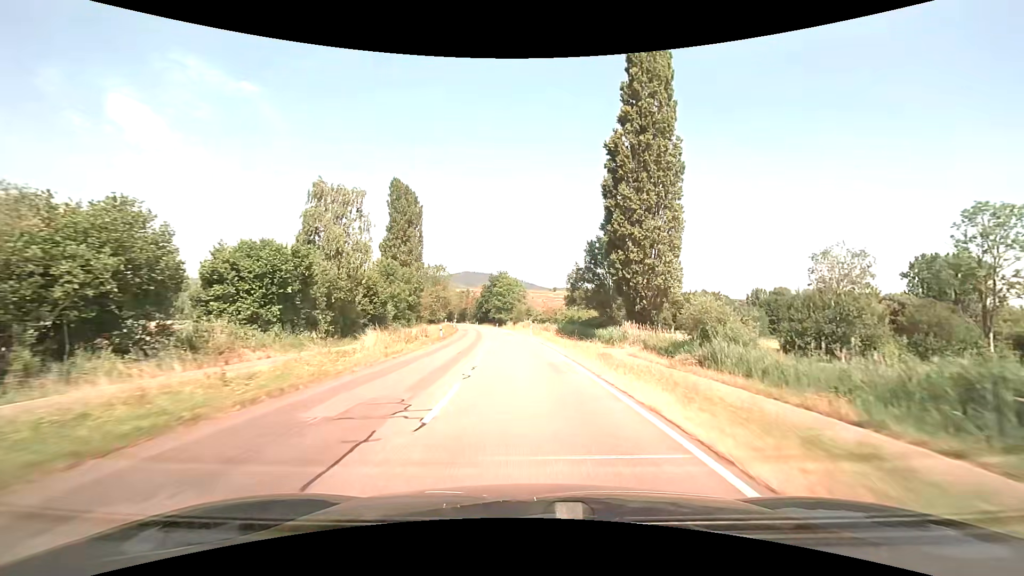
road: tertiary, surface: asphalt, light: Day
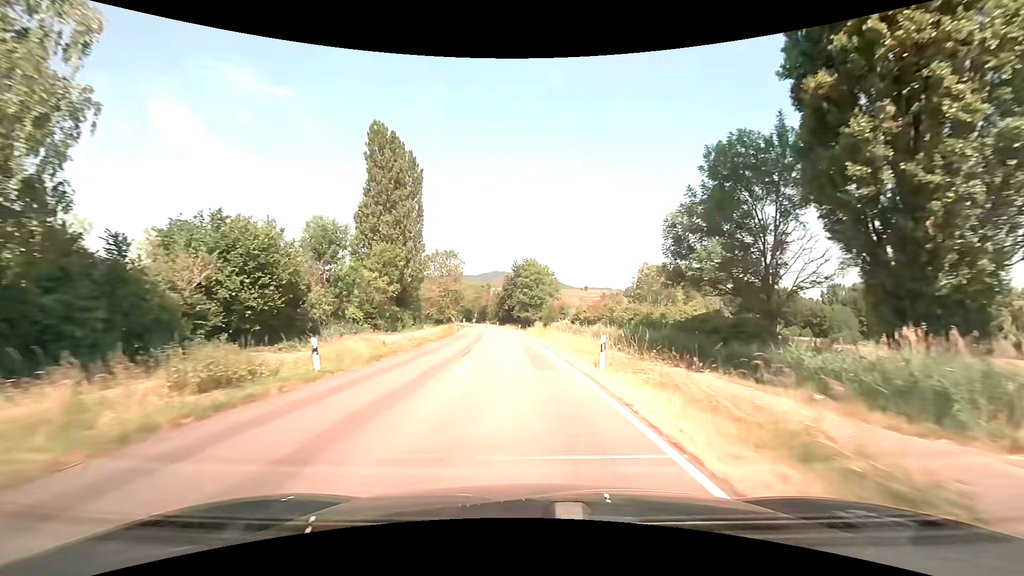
(-0.9, +31.0) m; -3°
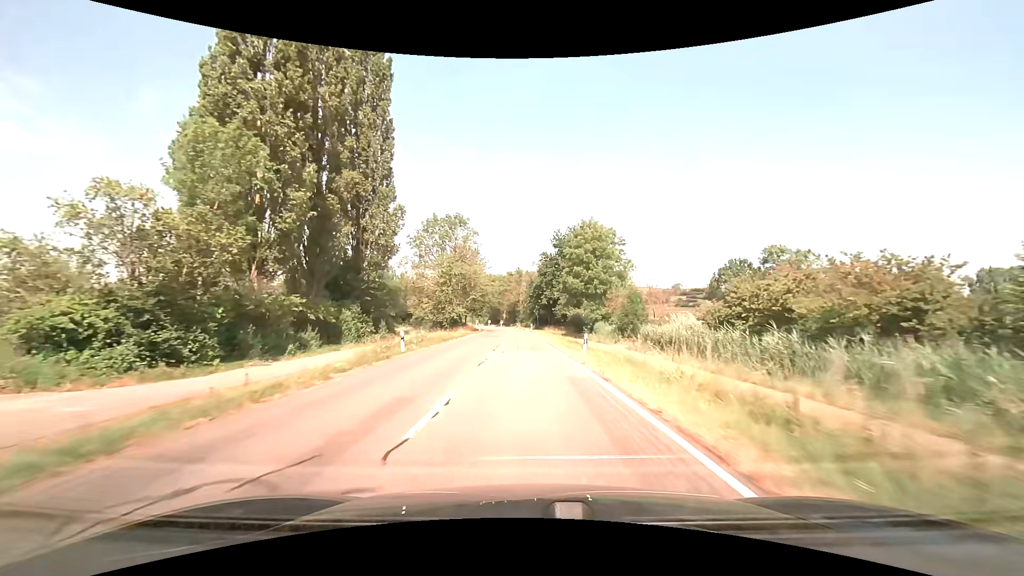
(-1.9, +42.0) m; -4°
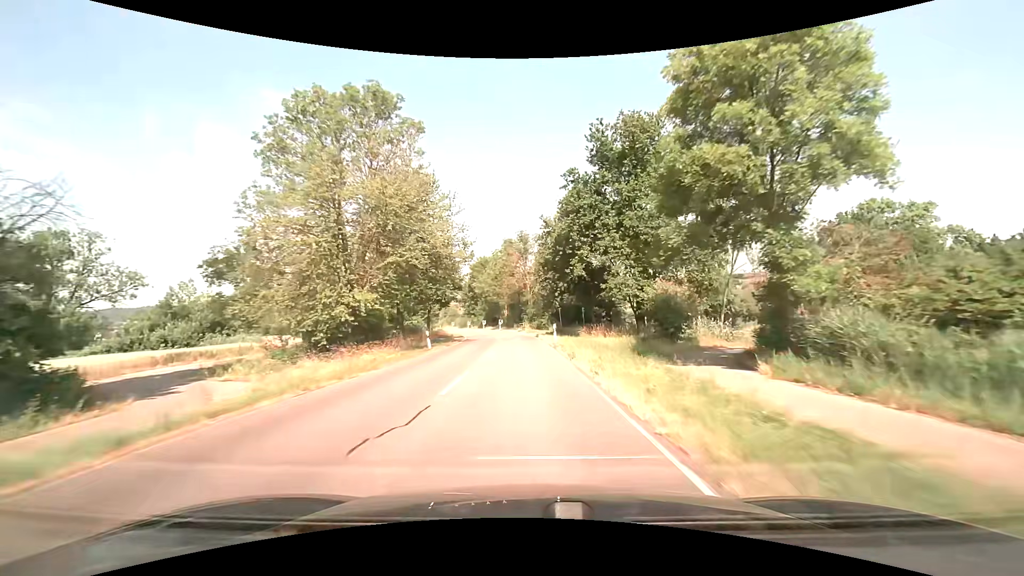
(-0.5, +42.7) m; -1°
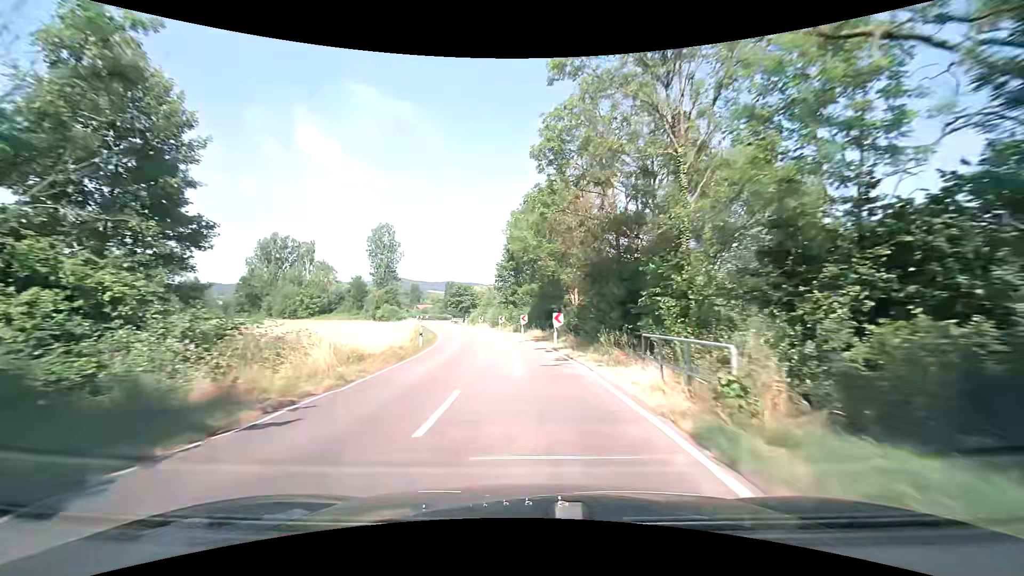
(-1.8, +51.2) m; -8°
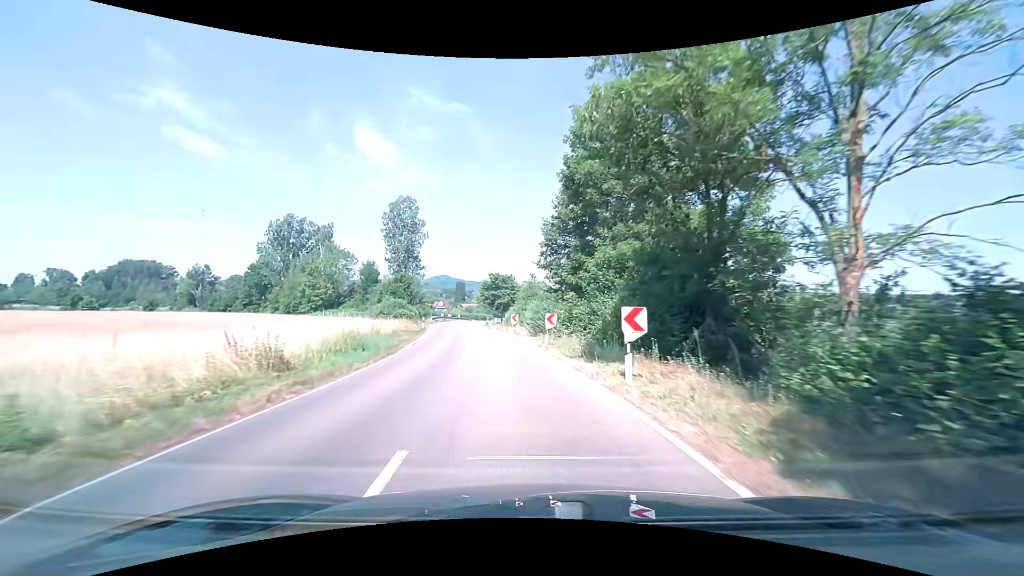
(-1.4, +28.5) m; -6°
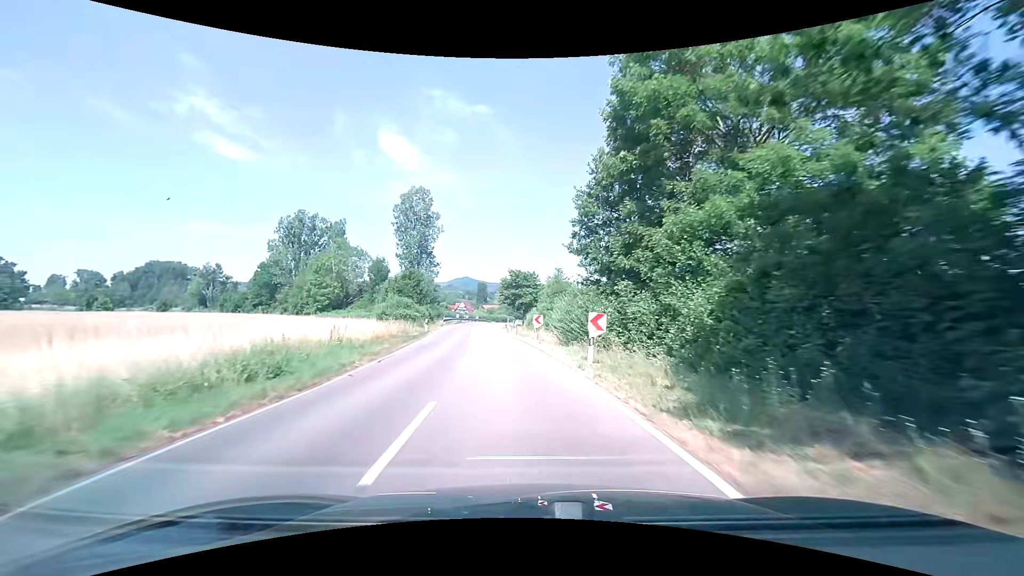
(-0.2, +9.1) m; -2°
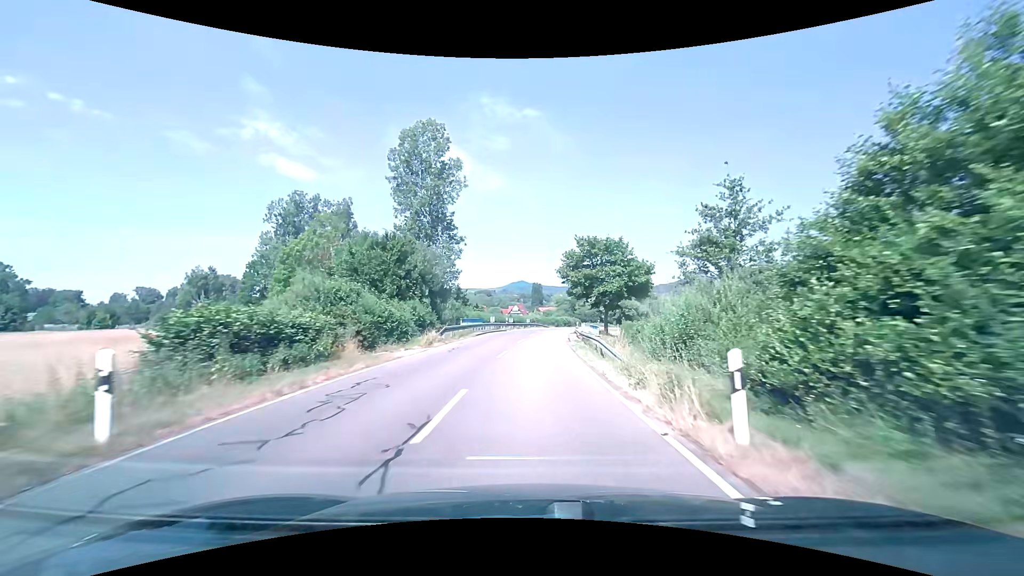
(-2.7, +34.7) m; -7°
(0, +10) (0, +20) (+1, +30) (+1, +40) (+2, +50) (+3, +60) (+5, +70) (+7, +80) (+10, +89) (+13, +99) m
